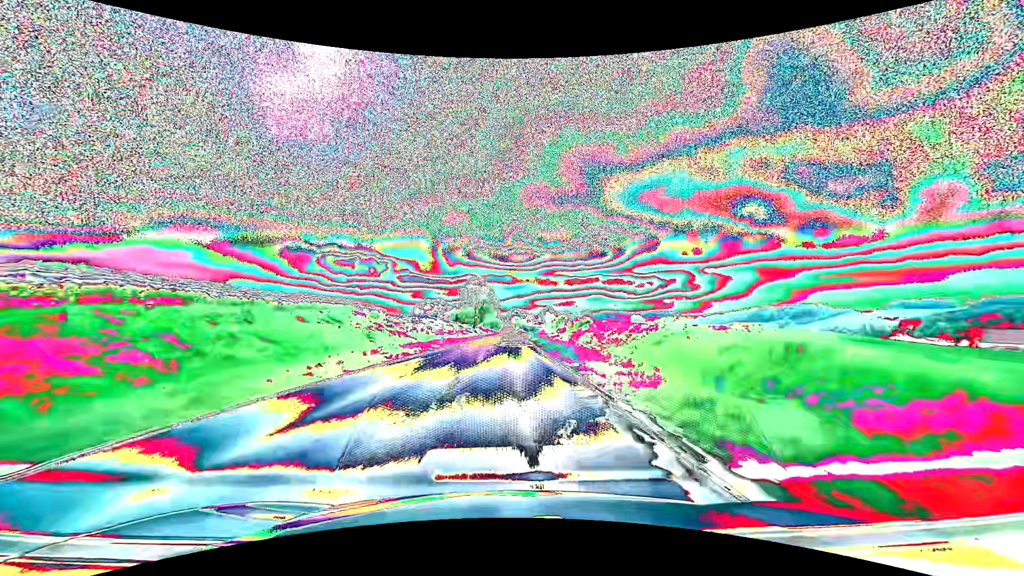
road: secondary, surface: asphalt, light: Day
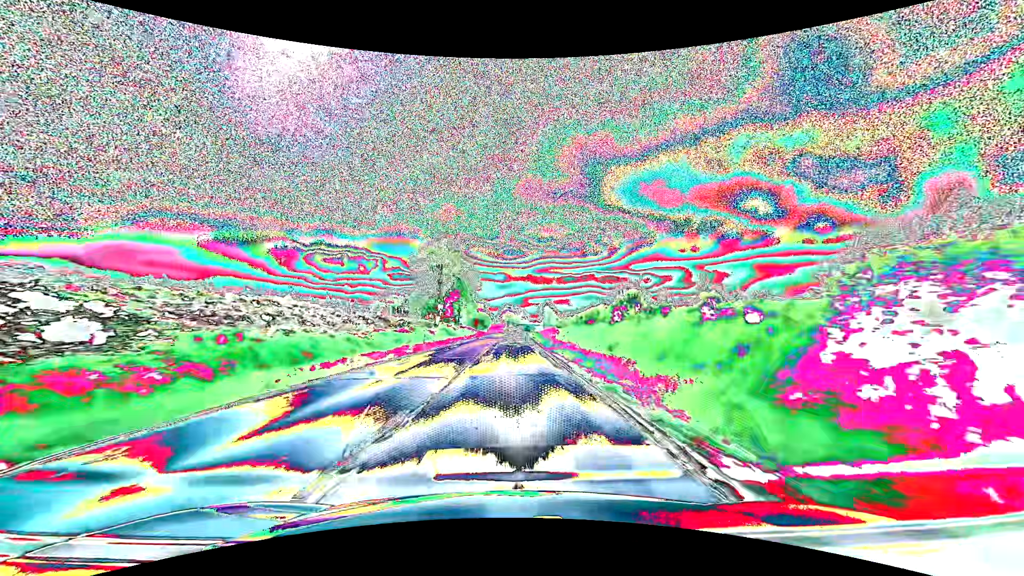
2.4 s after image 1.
(+0.6, +54.5) m; +1°
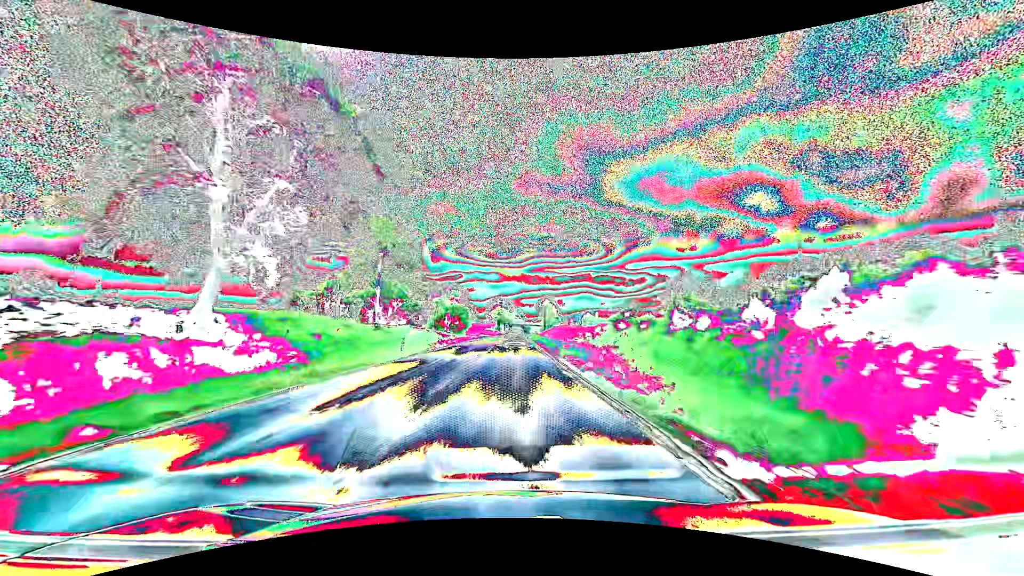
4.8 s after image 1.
(+0.4, +54.1) m; +1°
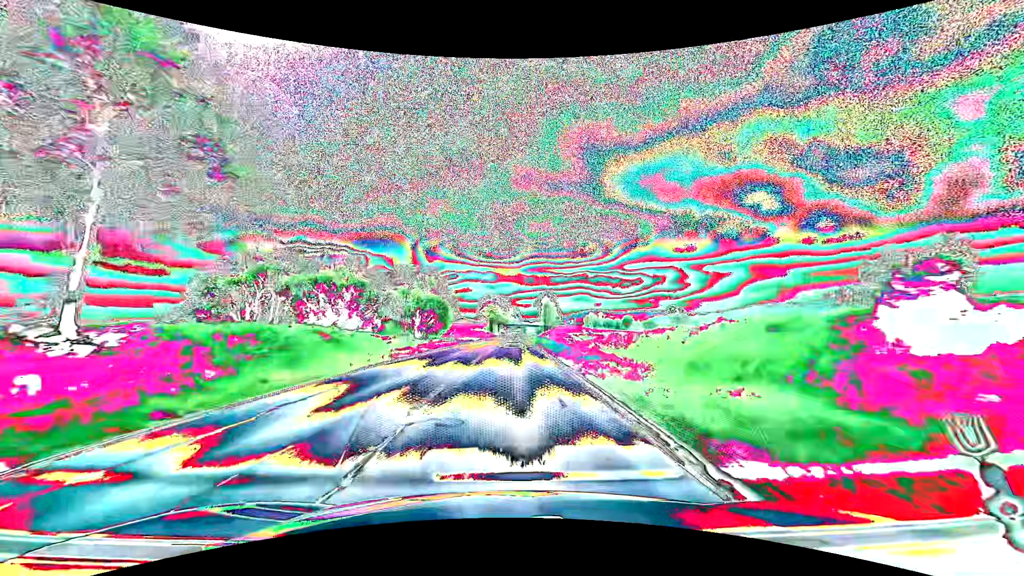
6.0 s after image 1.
(+0.1, +26.9) m; +1°
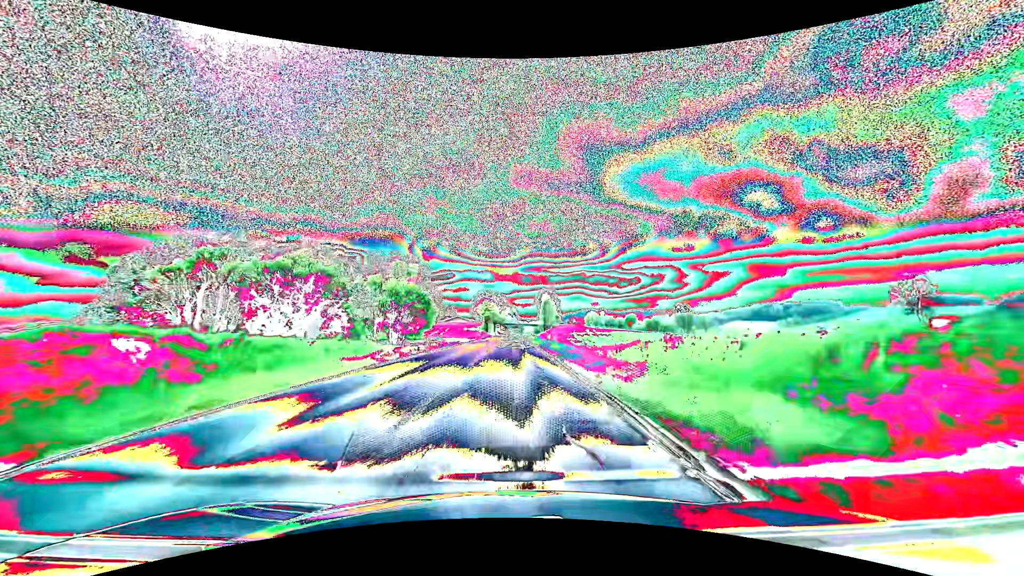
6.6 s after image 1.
(0.0, +13.4) m; 0°
